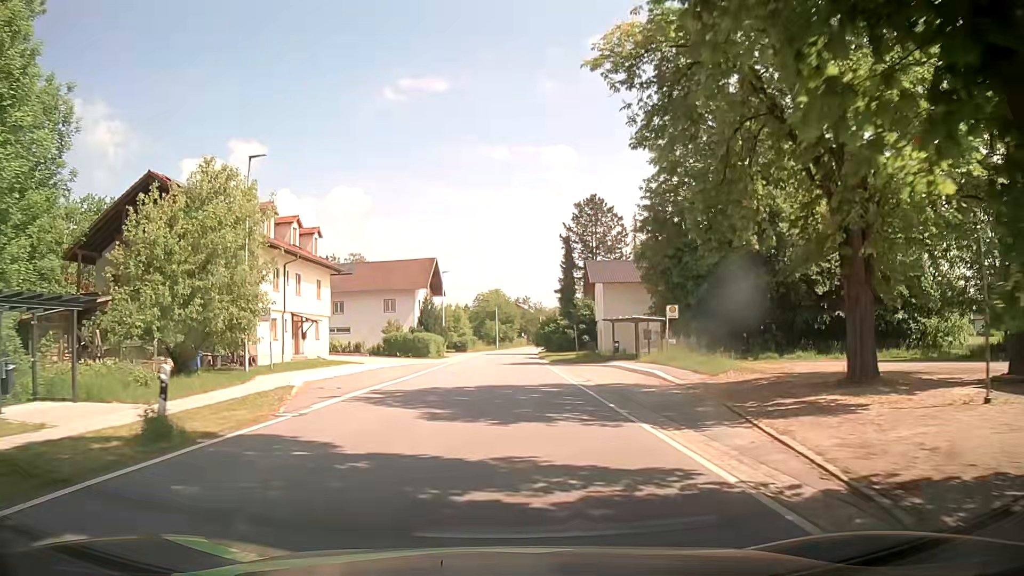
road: secondary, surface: asphalt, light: Day
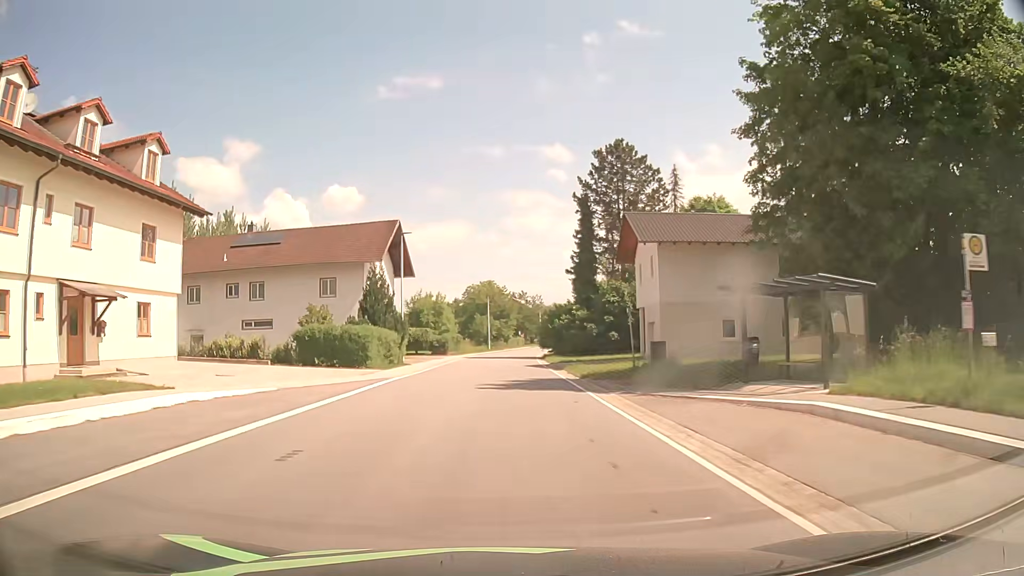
(+0.1, +23.0) m; 0°
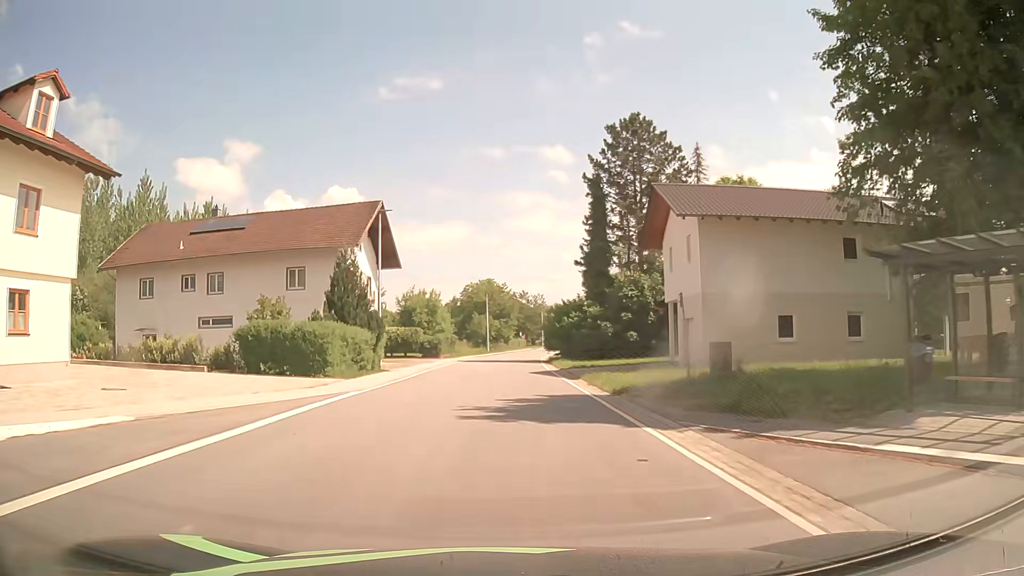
(0.0, +7.7) m; 0°
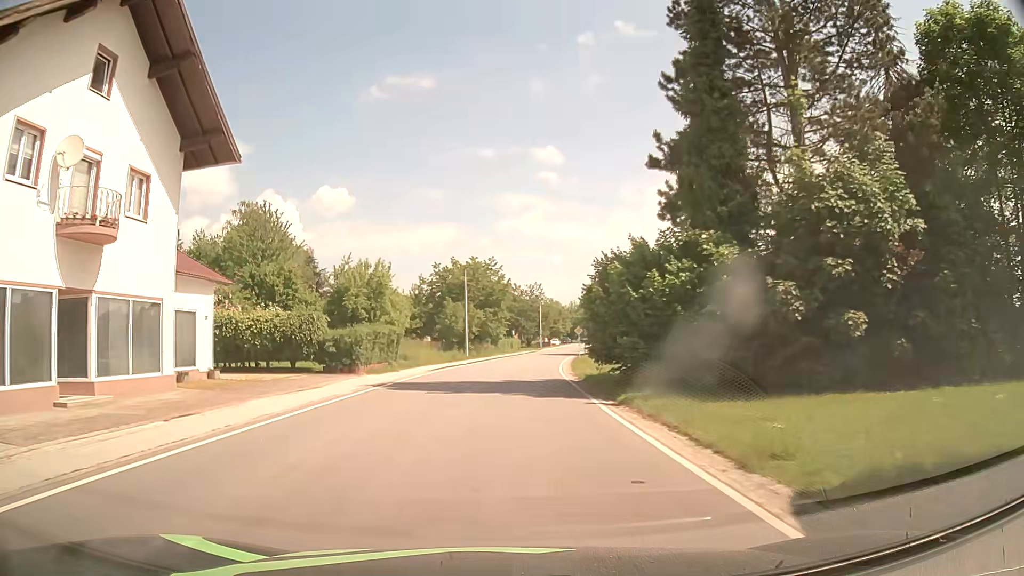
(0.0, +30.5) m; +1°
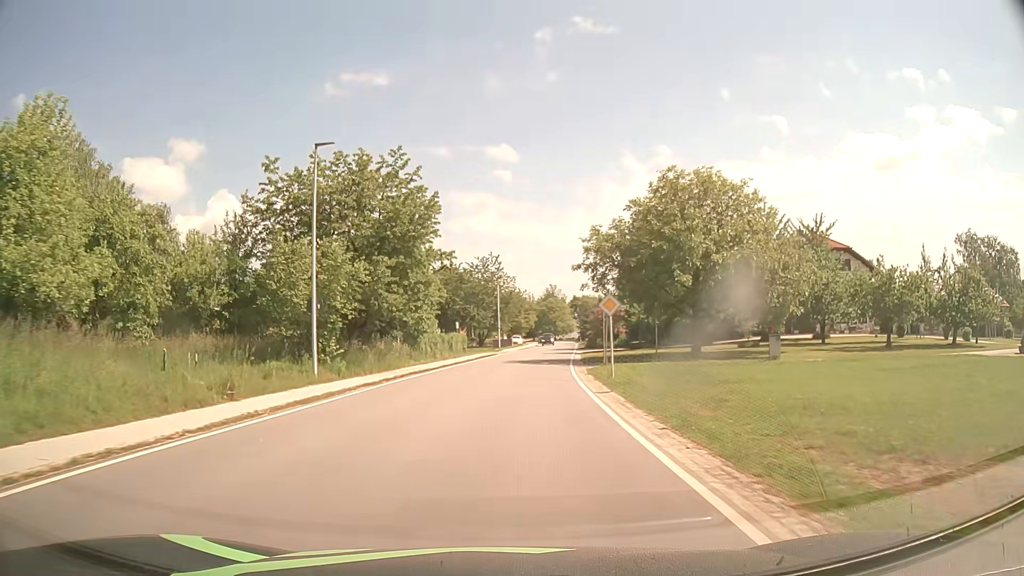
(+1.2, +38.1) m; +4°
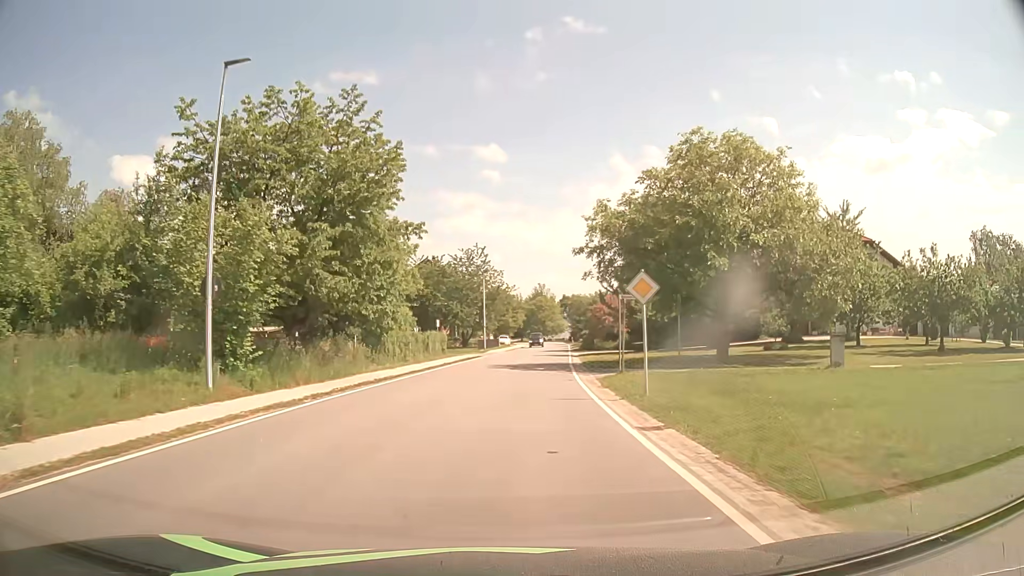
(0.0, +7.6) m; +1°
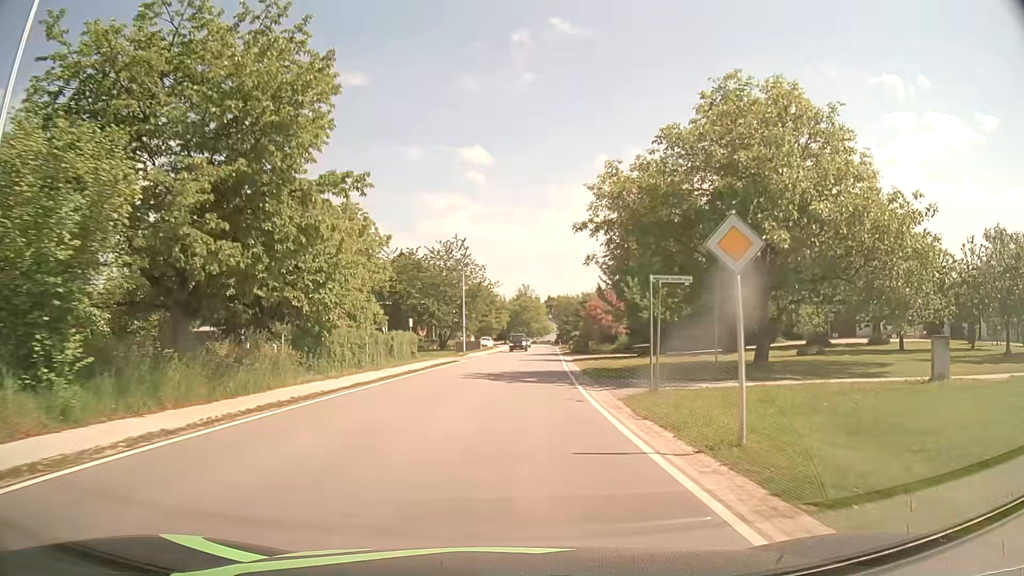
(+0.1, +7.6) m; +2°
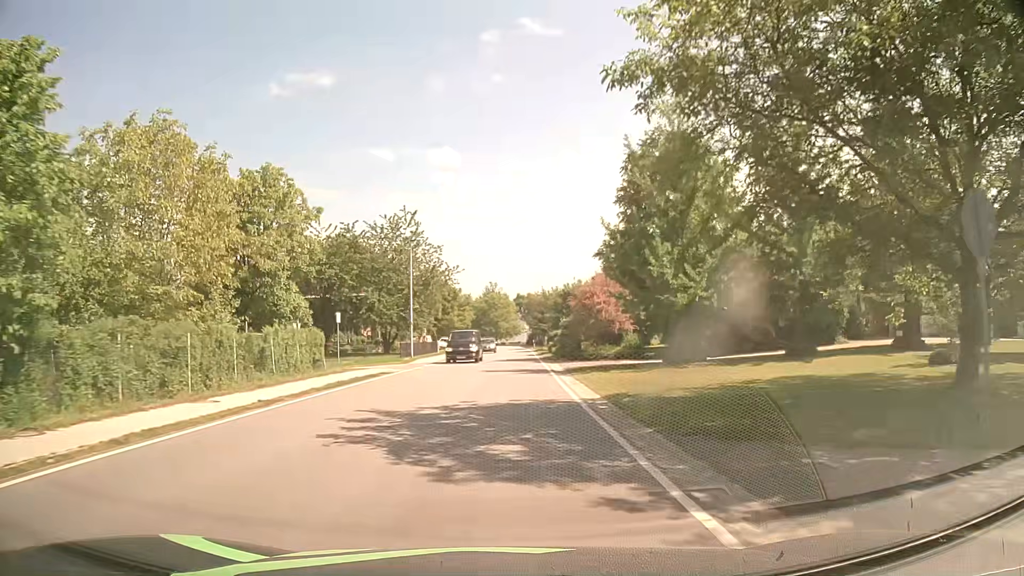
(+0.4, +15.2) m; +3°
(0, +10) (0, +20) (0, +30) (0, +40) (+1, +50) (+1, +60) (+1, +70) (+1, +80) (+1, +90) (0, +100) m
